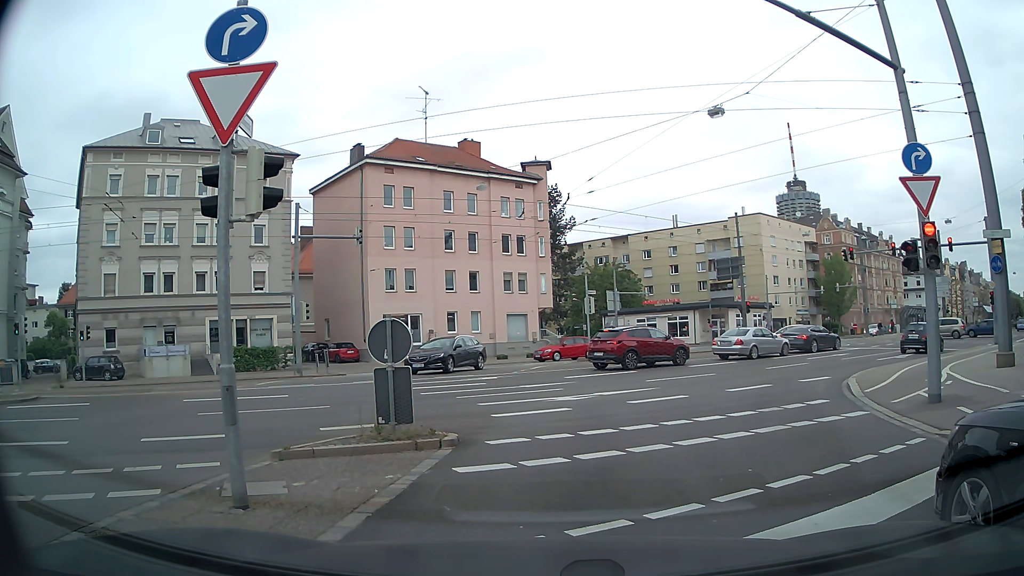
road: secondary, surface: asphalt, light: Day
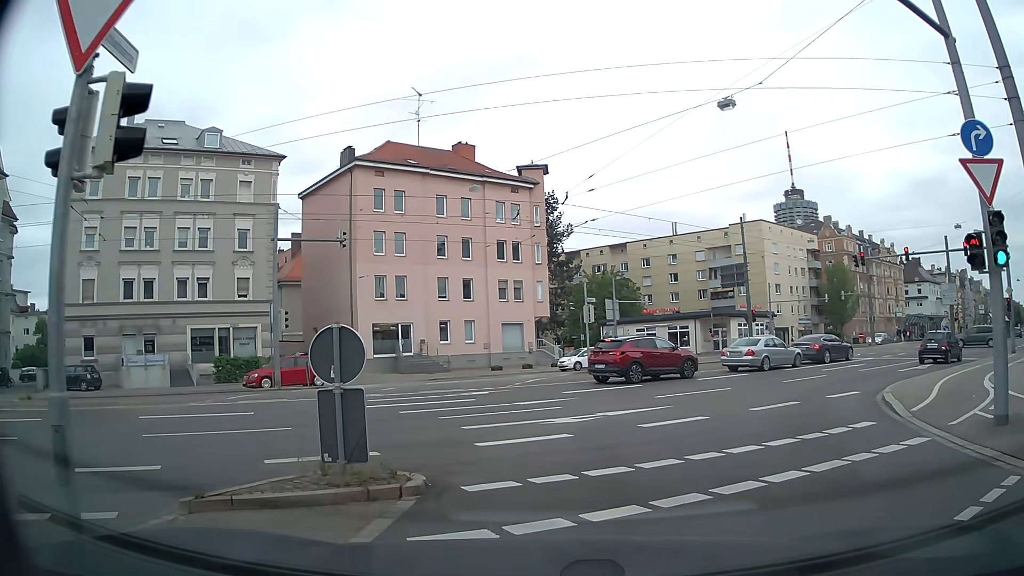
(0.0, +2.4) m; 0°
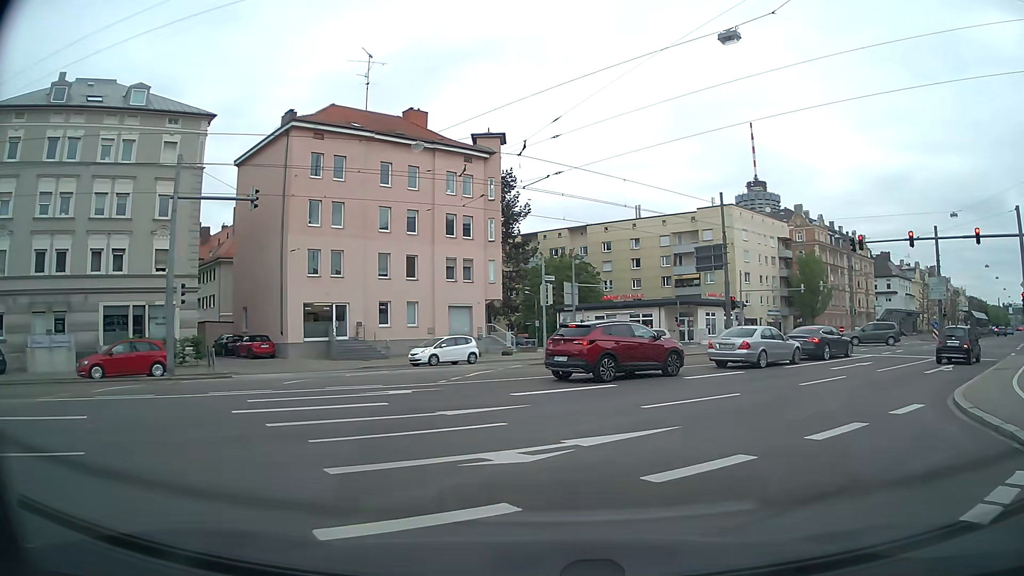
(+0.1, +5.5) m; +3°
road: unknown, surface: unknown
(+1, +10) (+6, +19) (+13, +26) (+20, +33) (+27, +40) (+34, +47) (+41, +54) (+49, +61) (+56, +67) (+63, +74) m
